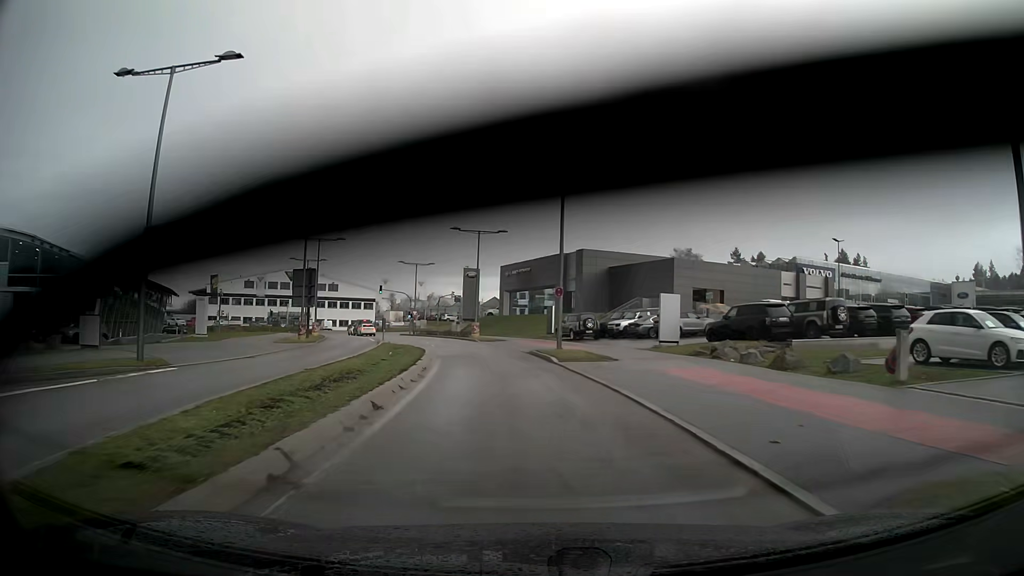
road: secondary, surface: asphalt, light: Day
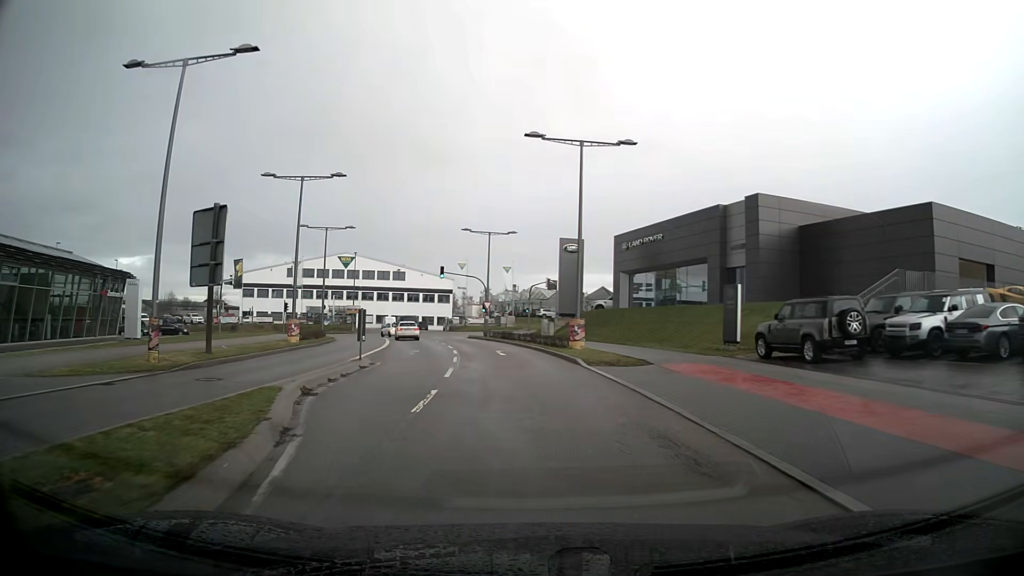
(-2.0, +27.9) m; -9°
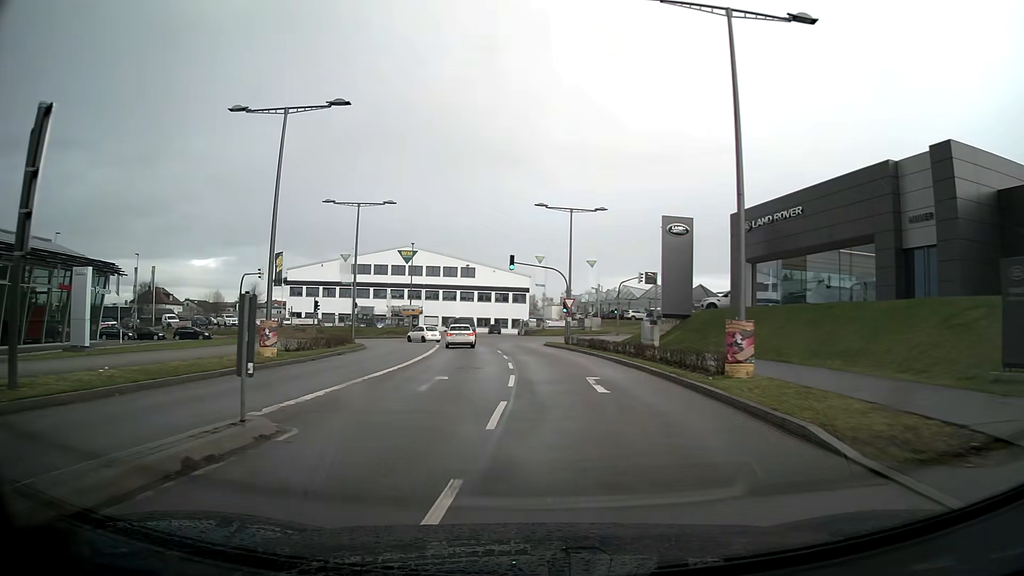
(-0.8, +13.3) m; -7°
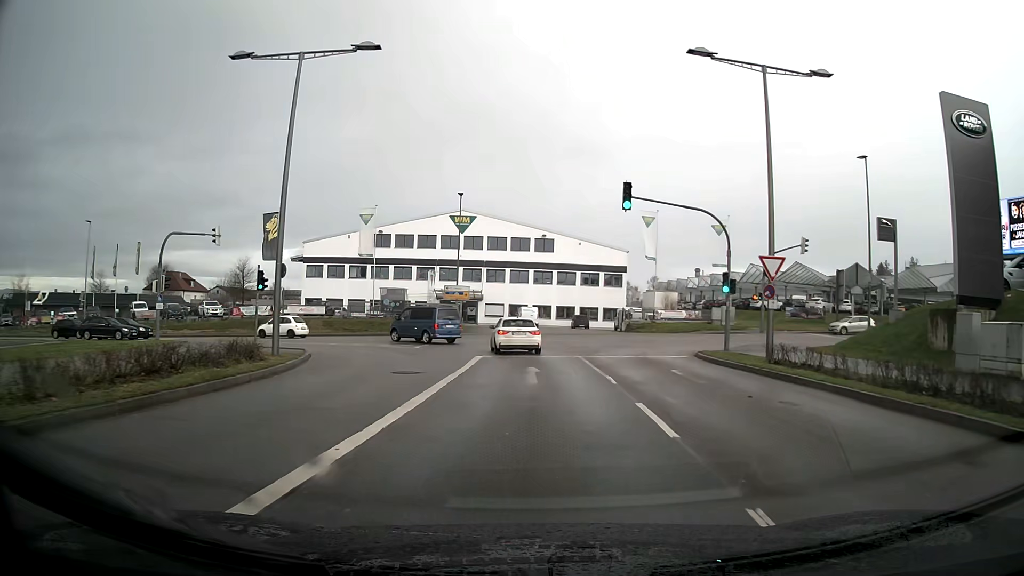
(-1.8, +25.0) m; -6°
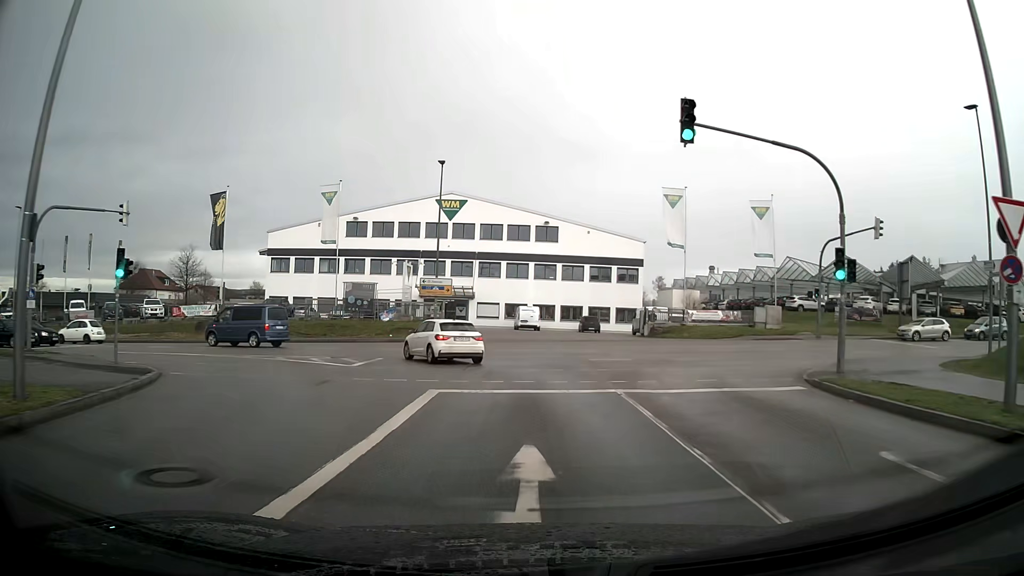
(0.0, +10.8) m; 0°
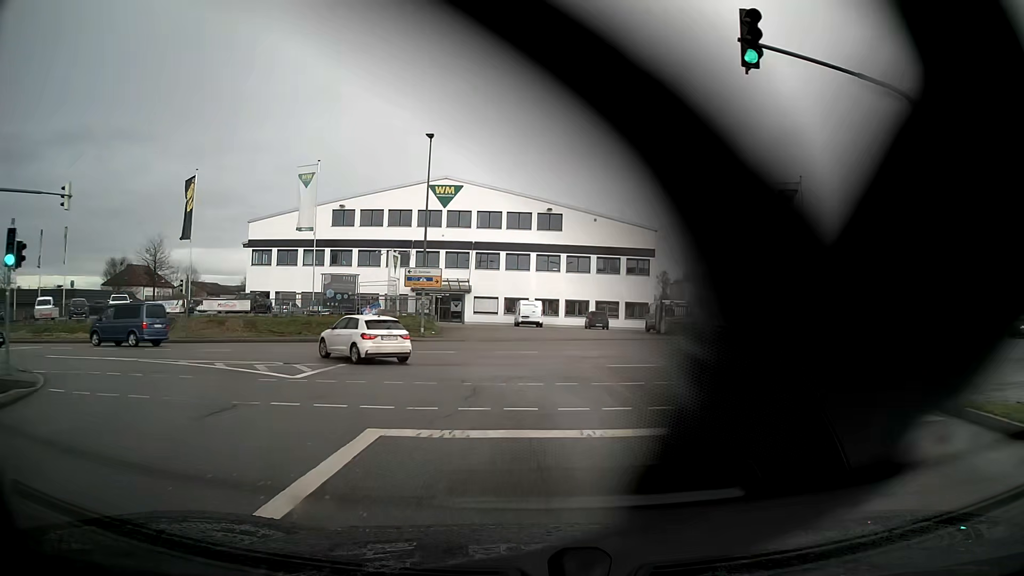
(0.0, +5.1) m; -1°
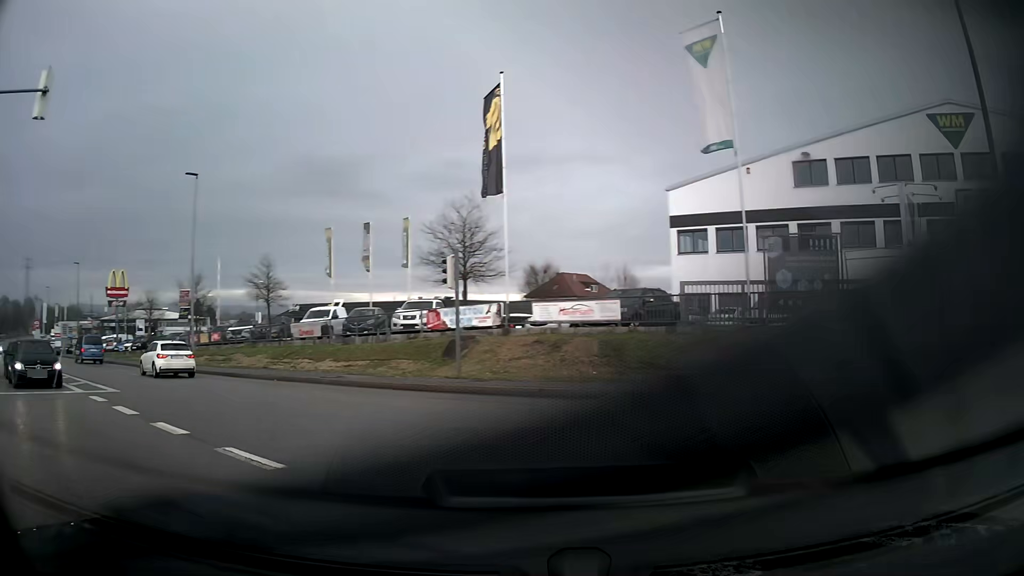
(-5.8, +21.0) m; -49°
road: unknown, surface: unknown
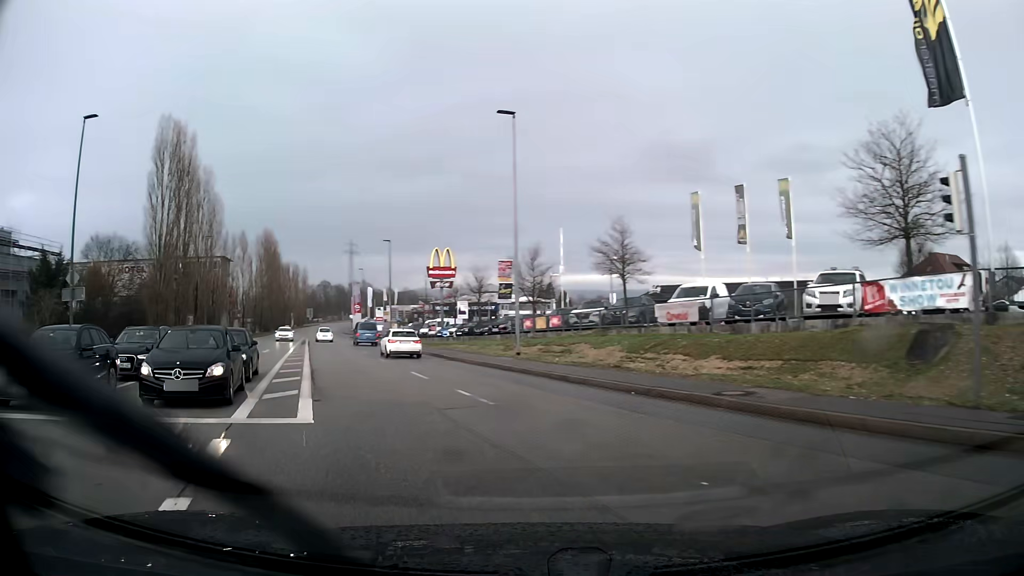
(-2.3, +9.0) m; -25°
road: tertiary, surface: asphalt
